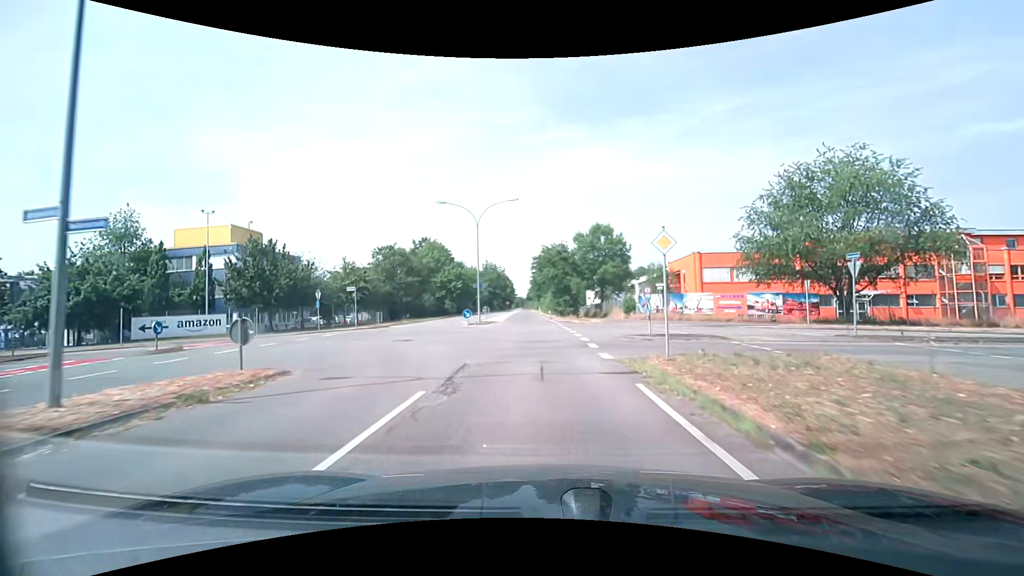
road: secondary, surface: asphalt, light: Day
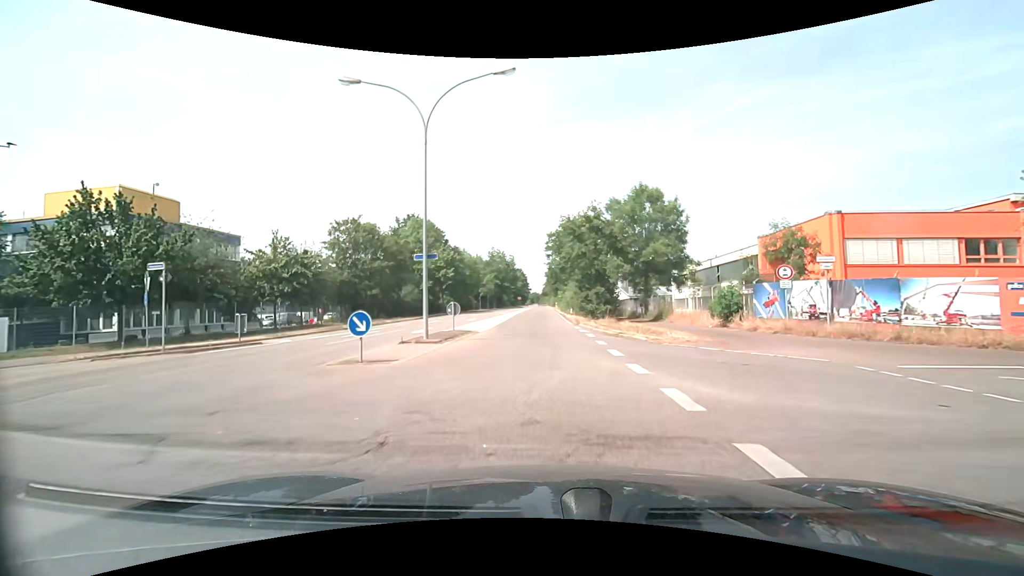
(-0.5, +21.2) m; -2°
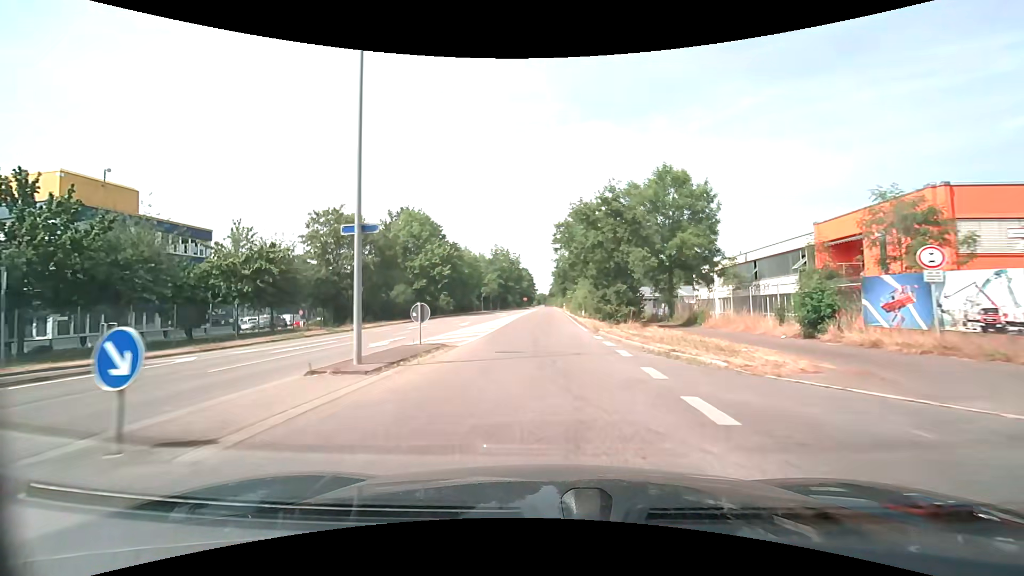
(0.0, +7.0) m; -1°
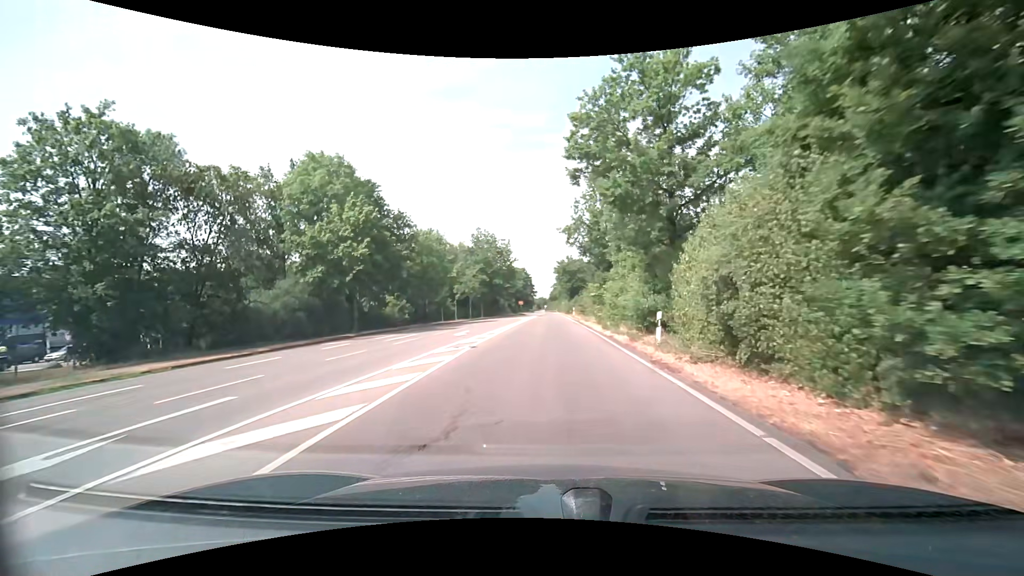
(-0.2, +27.8) m; 0°
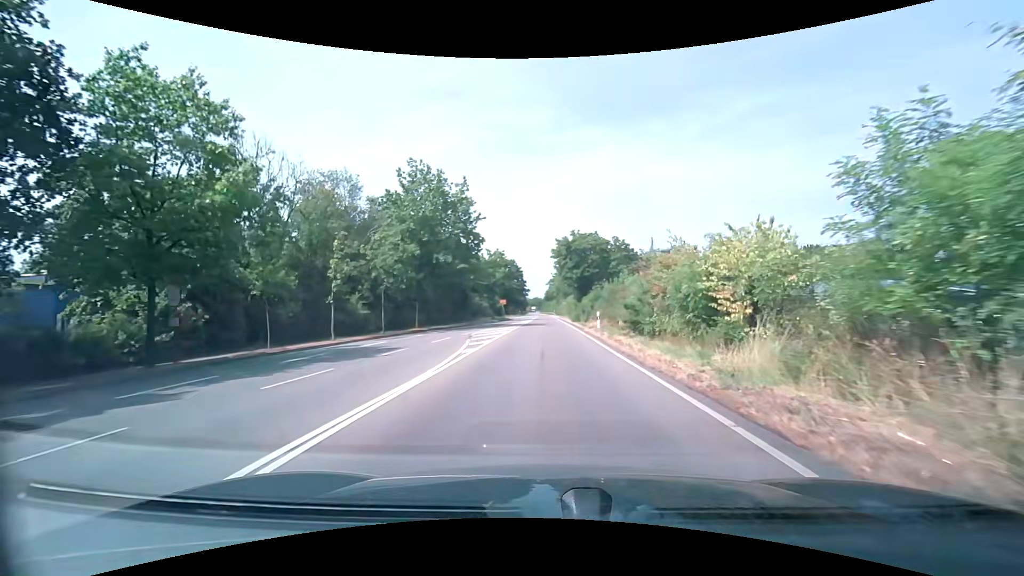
(+0.3, +35.2) m; +1°
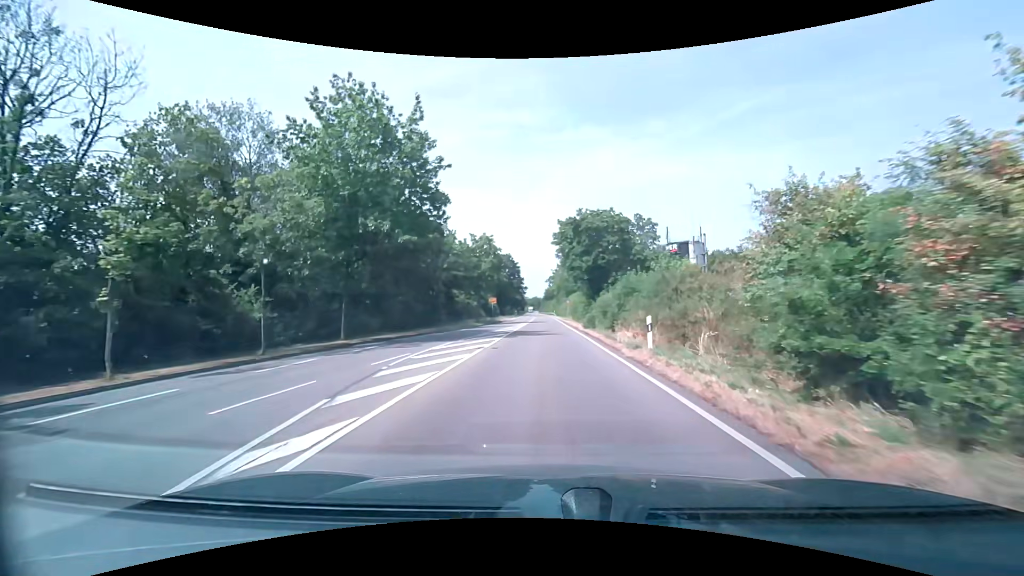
(+0.1, +14.3) m; 0°
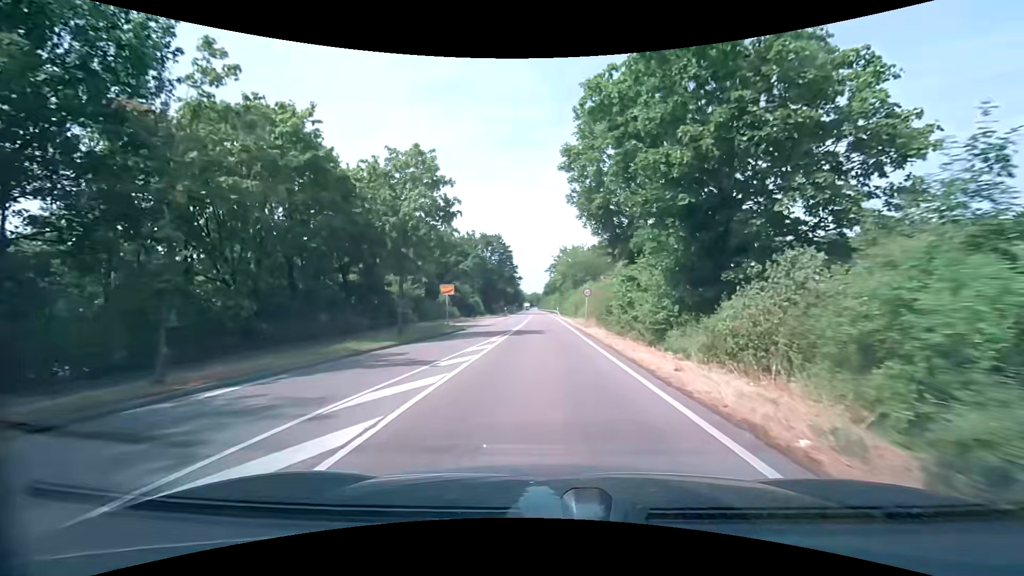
(-0.2, +28.8) m; 0°
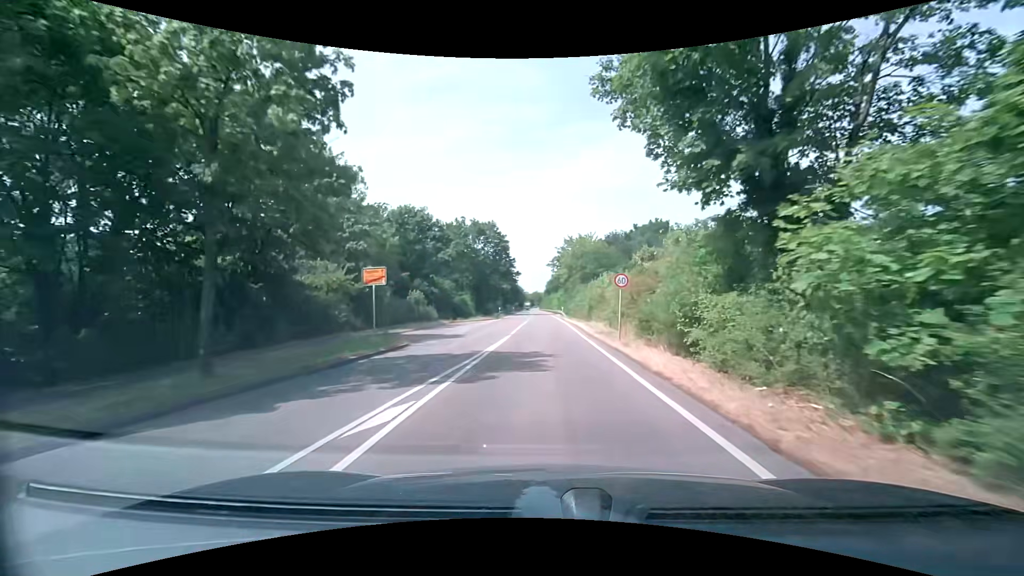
(0.0, +14.6) m; 0°
(0, +10) (0, +20) (0, +30) (0, +40) (0, +50) (-1, +60) (-1, +70) (-1, +80) (-1, +90) (-2, +100) m
